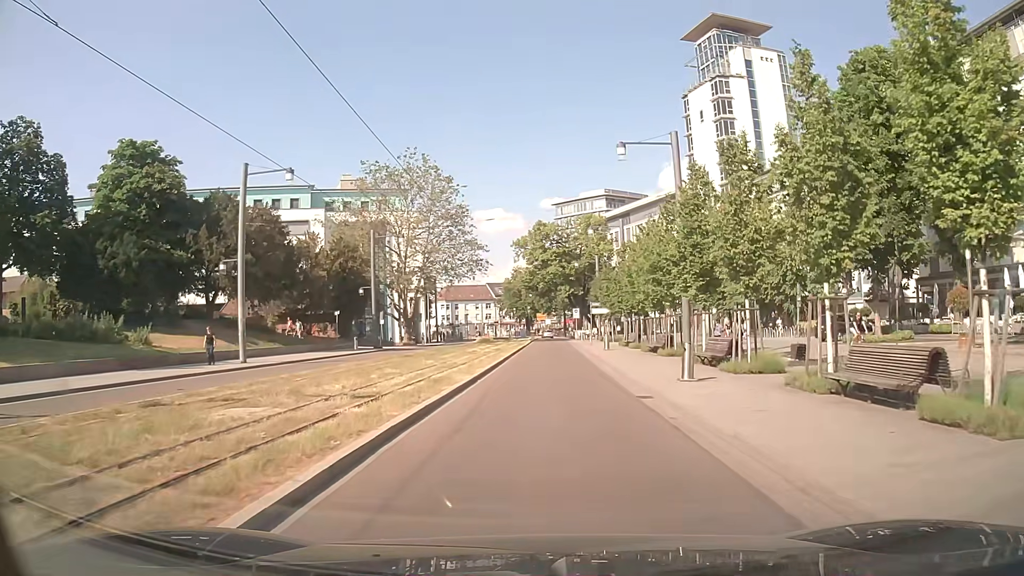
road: residential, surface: asphalt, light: Day
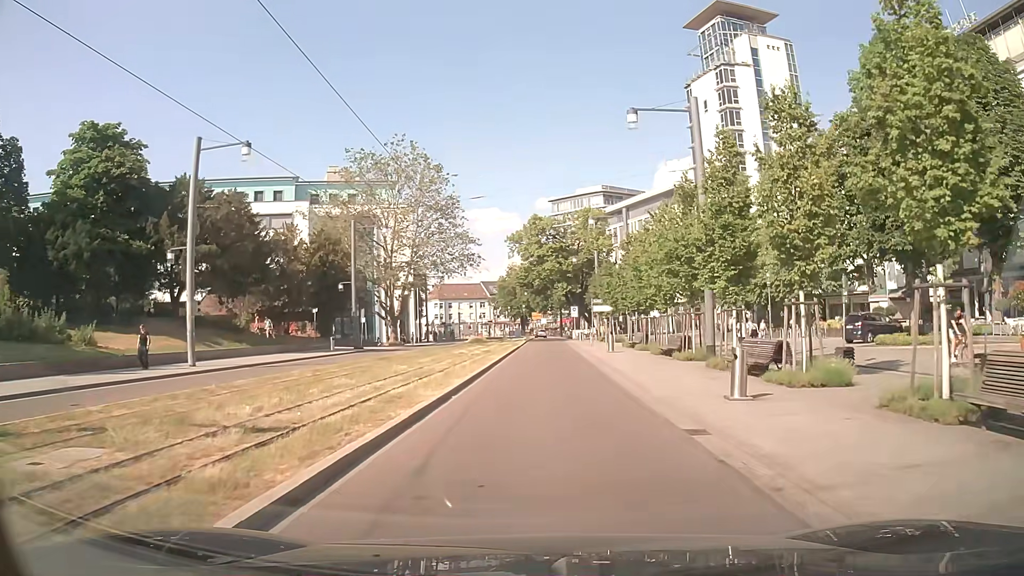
(0.0, +4.7) m; +1°
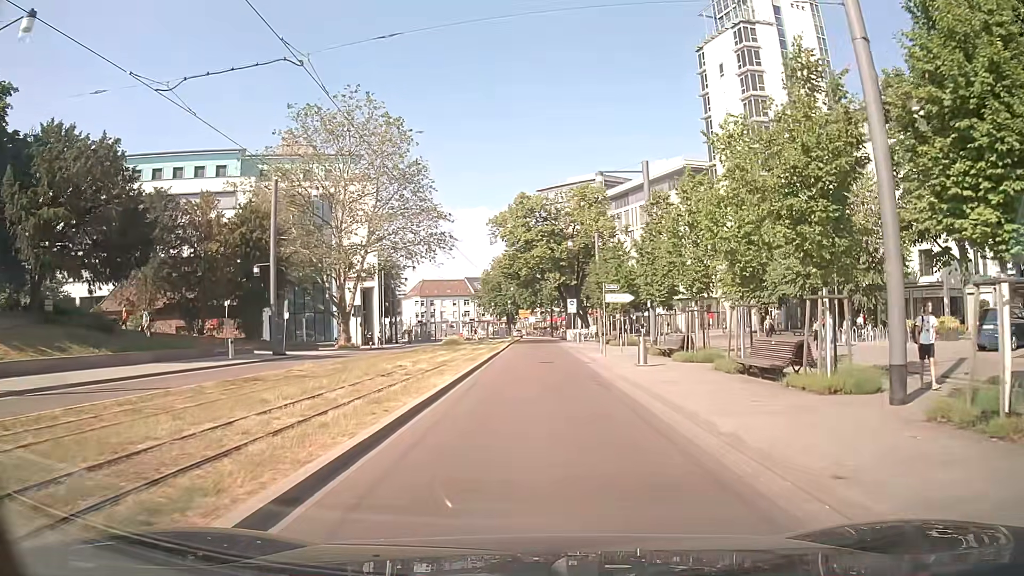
(+0.1, +13.9) m; +1°
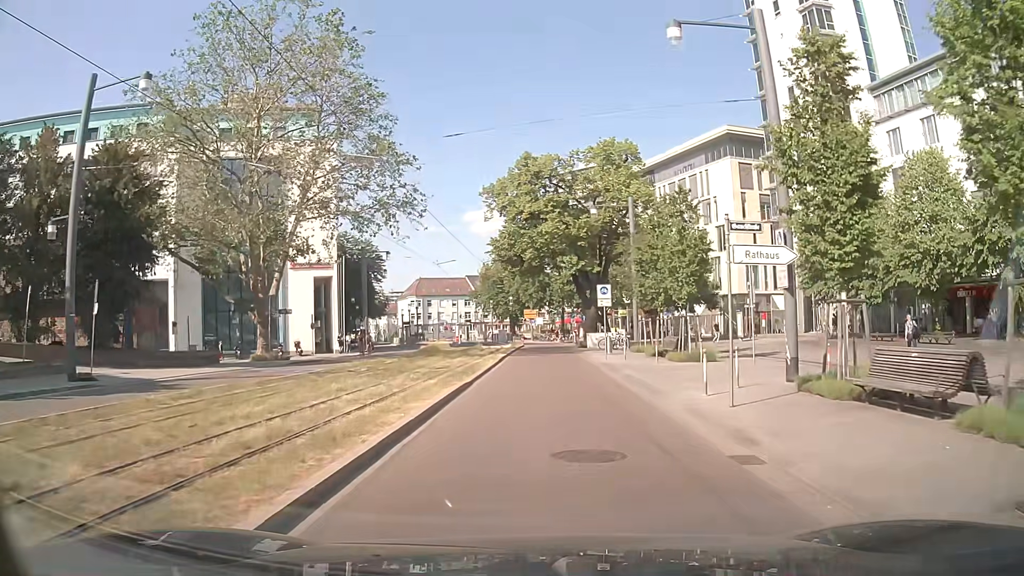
(-0.1, +18.3) m; -1°
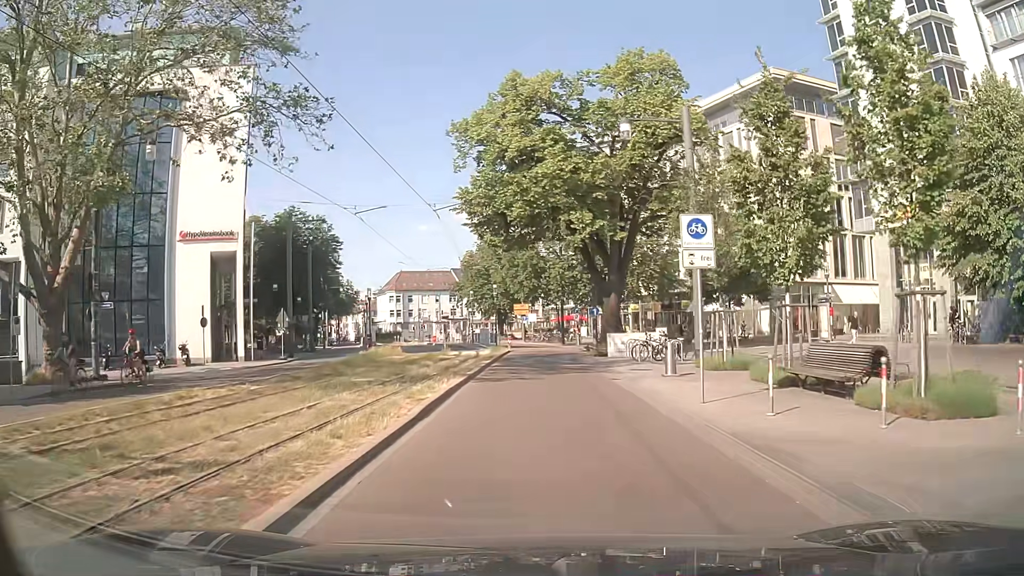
(+0.2, +18.1) m; 0°
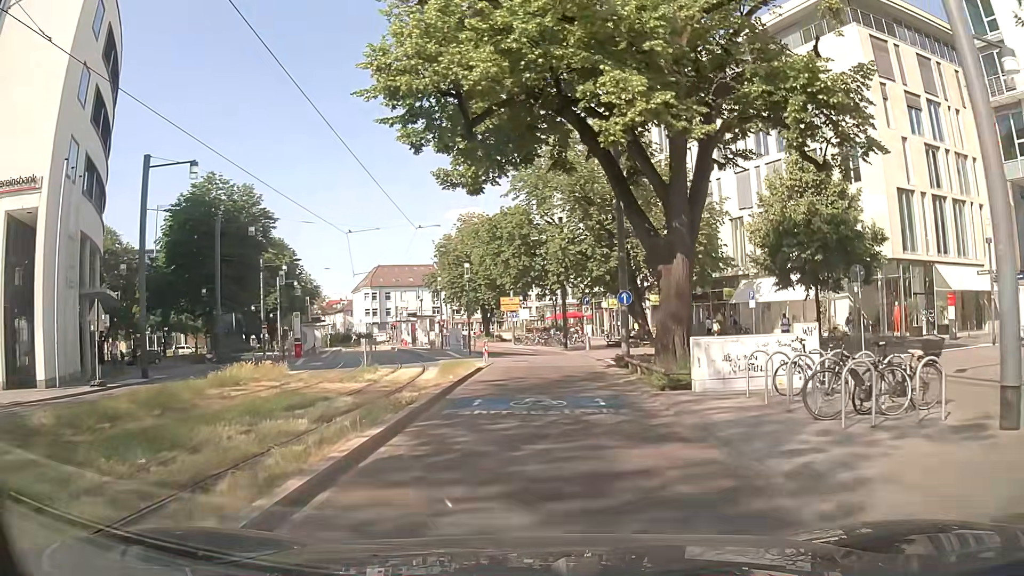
(+0.2, +18.0) m; 0°
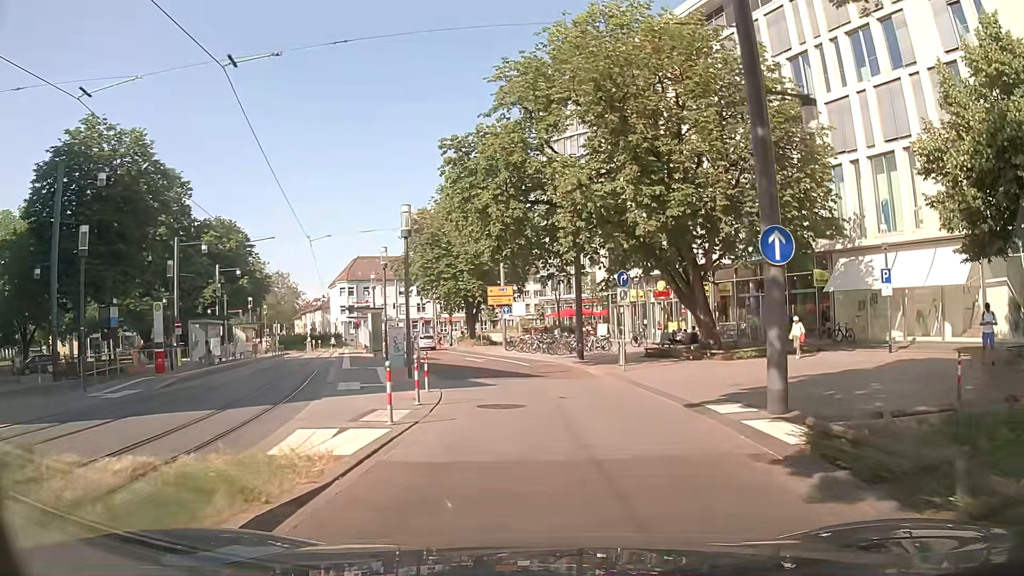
(0.0, +17.8) m; +1°
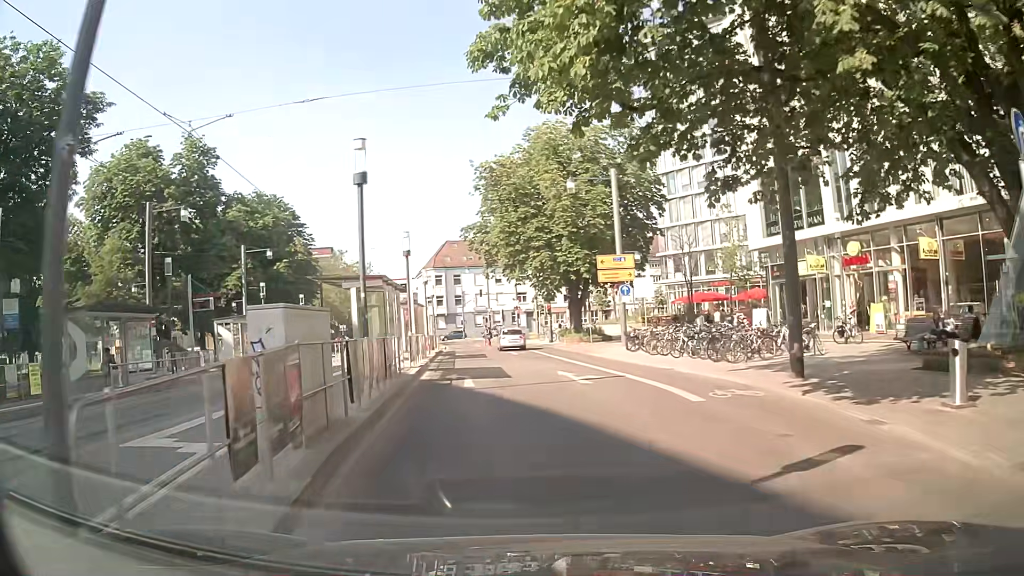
(-1.3, +17.4) m; -10°
